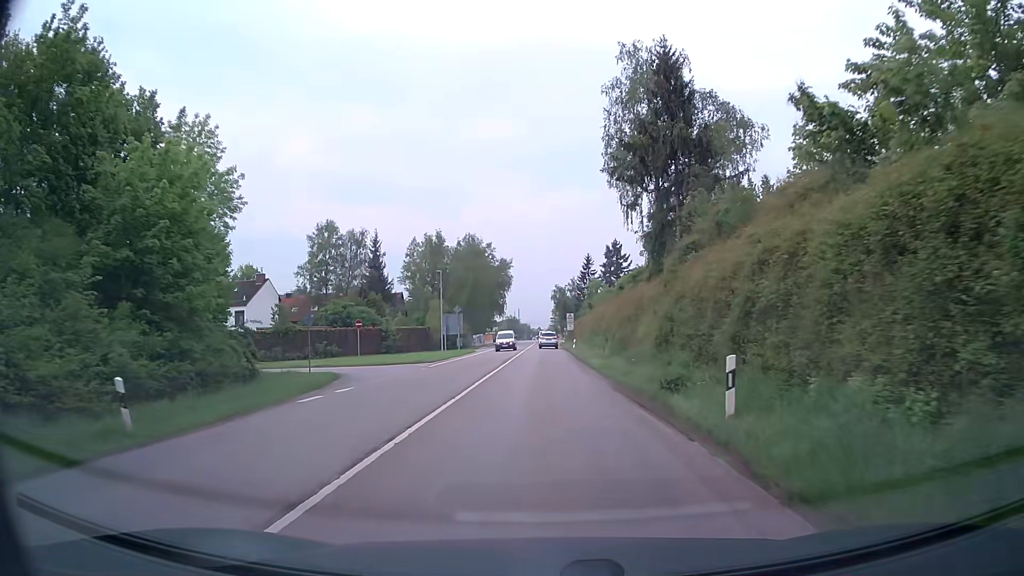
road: secondary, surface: asphalt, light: Day
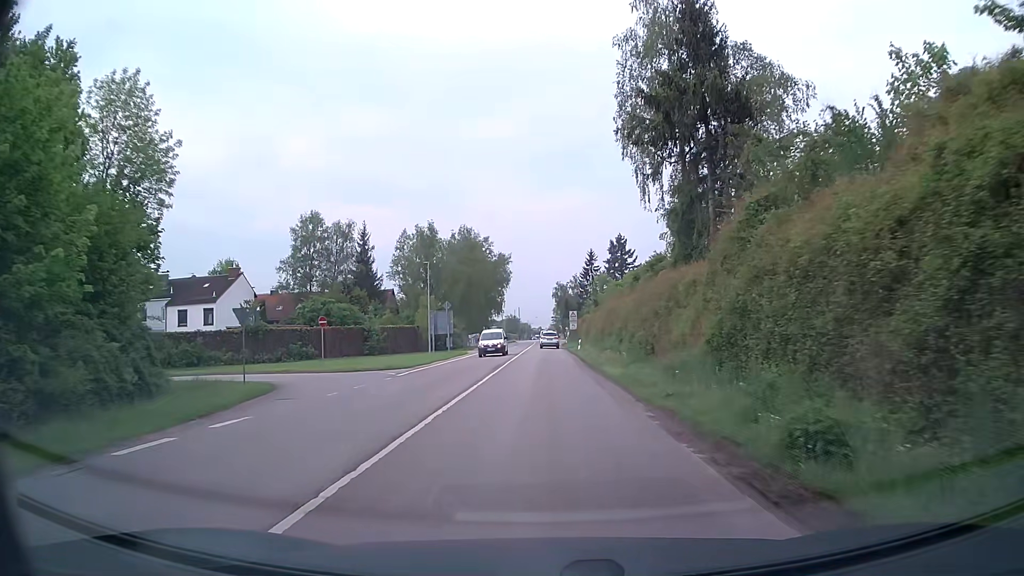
(0.0, +7.5) m; 0°
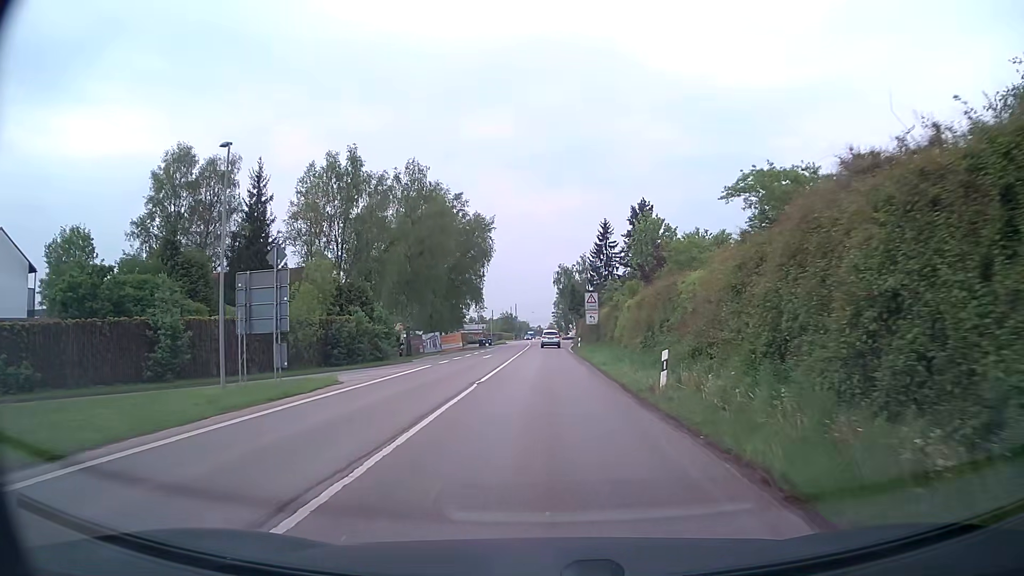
(-0.1, +37.6) m; 0°
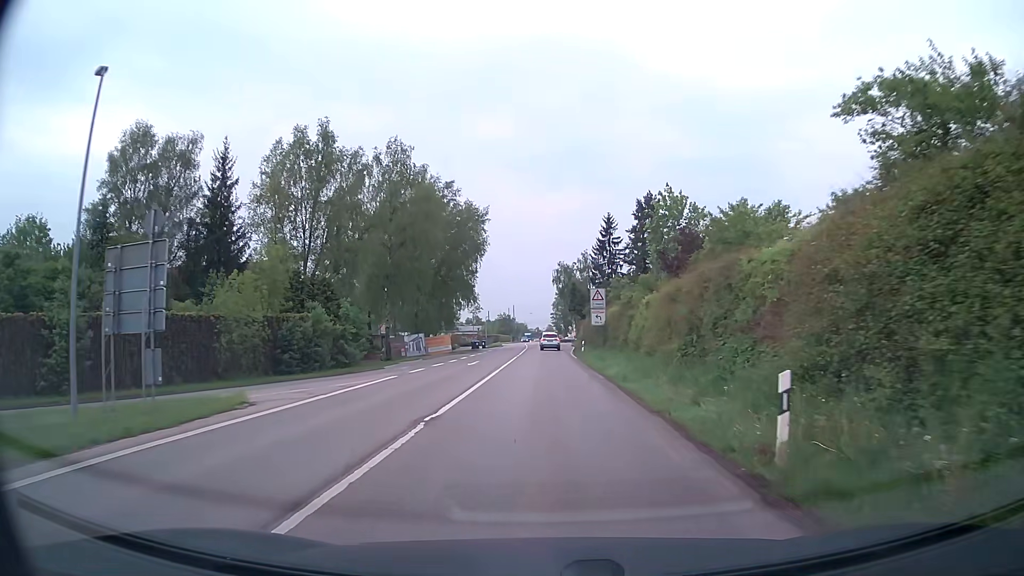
(0.0, +7.5) m; 0°
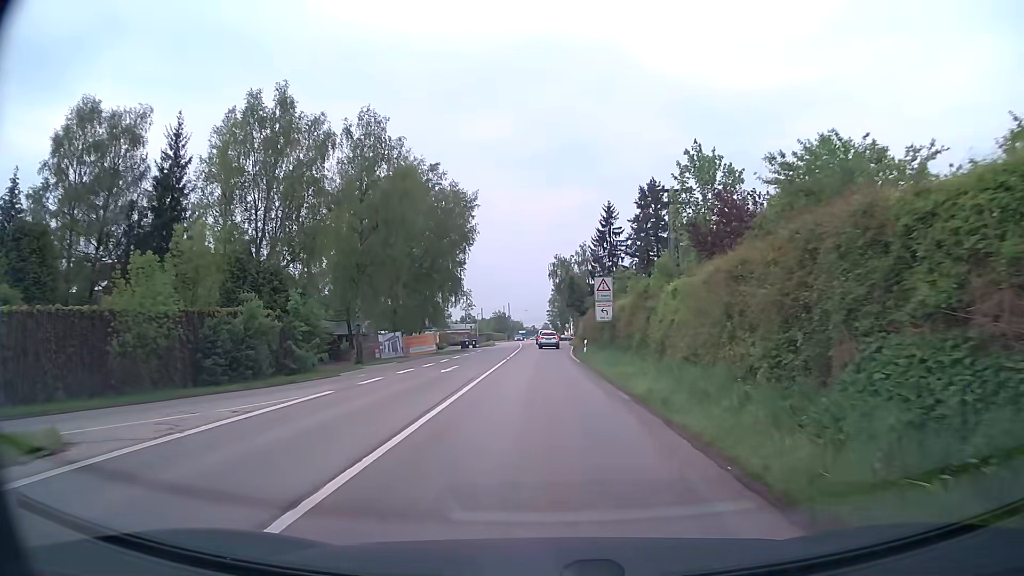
(0.0, +7.5) m; 0°
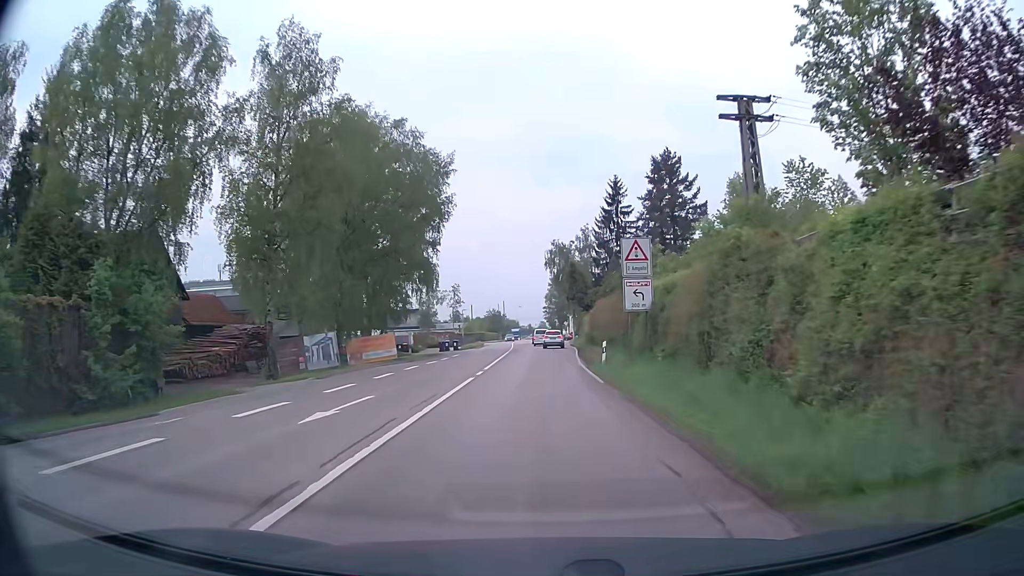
(0.0, +15.0) m; 0°
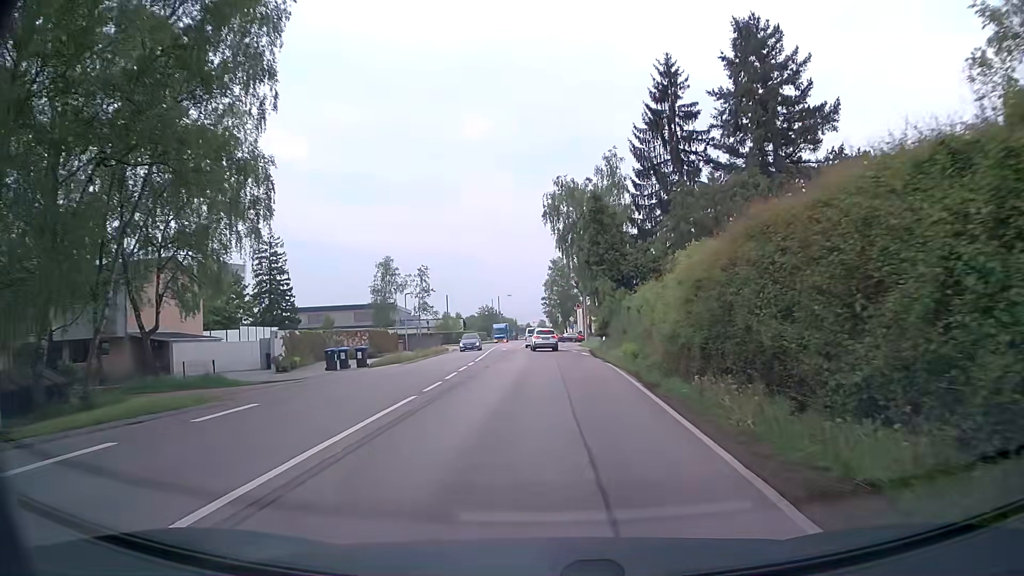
(0.0, +36.5) m; 0°
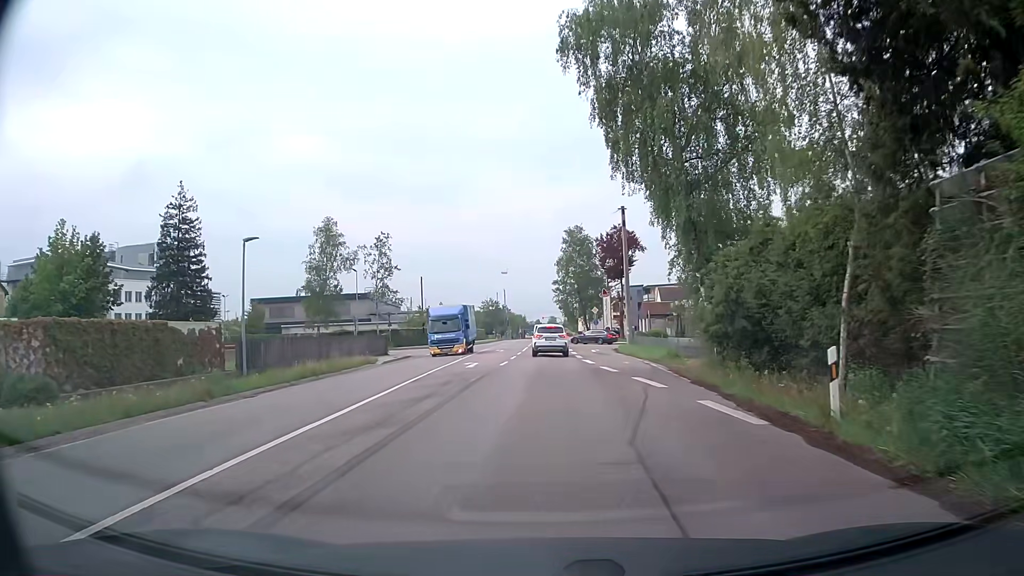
(-0.1, +31.3) m; 0°
(0, +10) (0, +20) (0, +30) (0, +40) (0, +50) (0, +60) (0, +70) (0, +80) (0, +90) (0, +100) m
